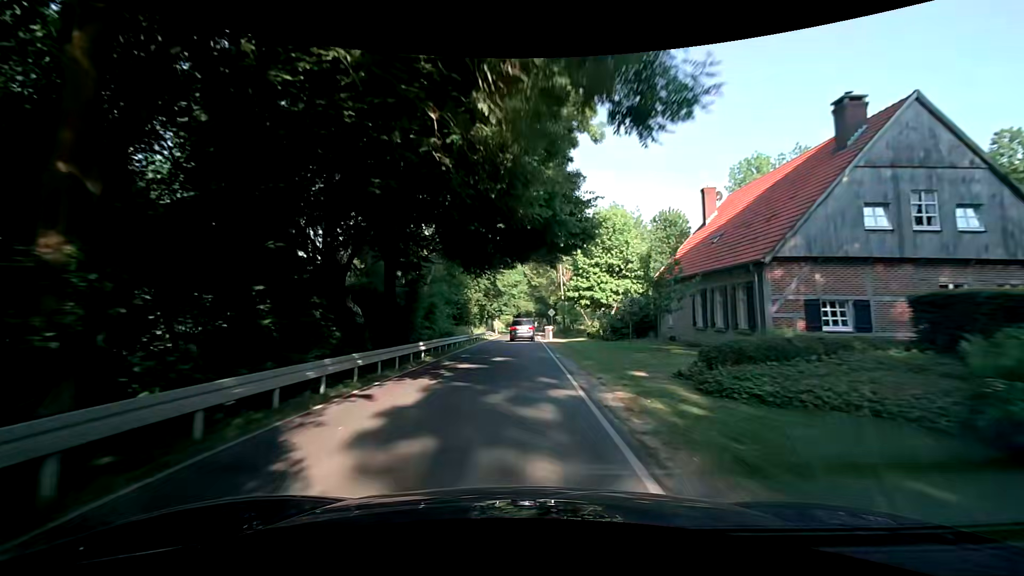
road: tertiary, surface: asphalt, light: Day
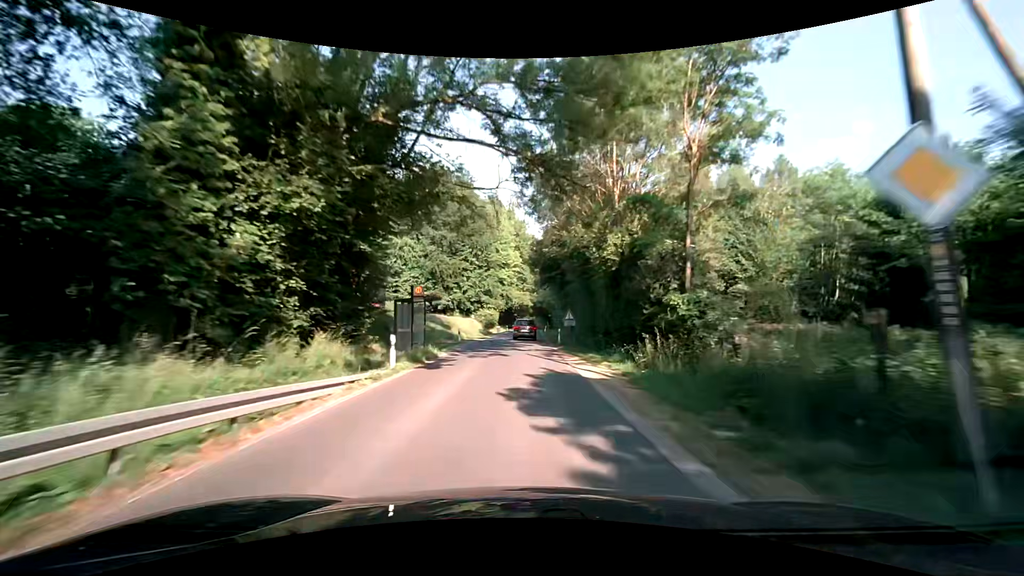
(0.0, +51.8) m; +1°
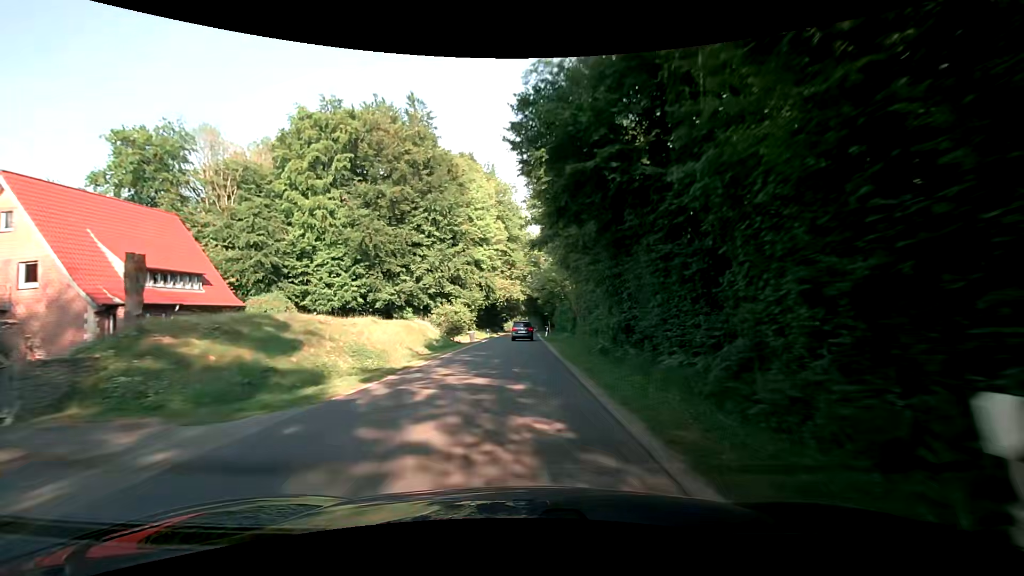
(+0.1, +31.3) m; 0°
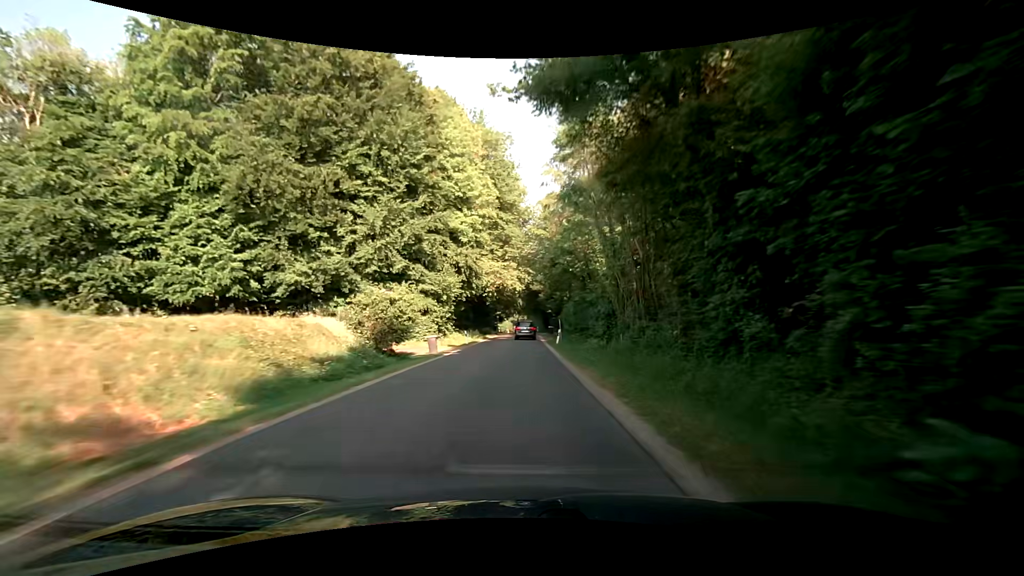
(+0.1, +21.3) m; +1°
(0, +10) (0, +20) (0, +30) (0, +40) (0, +50) (0, +60) (0, +70) (0, +80) (0, +90) (0, +100) m
